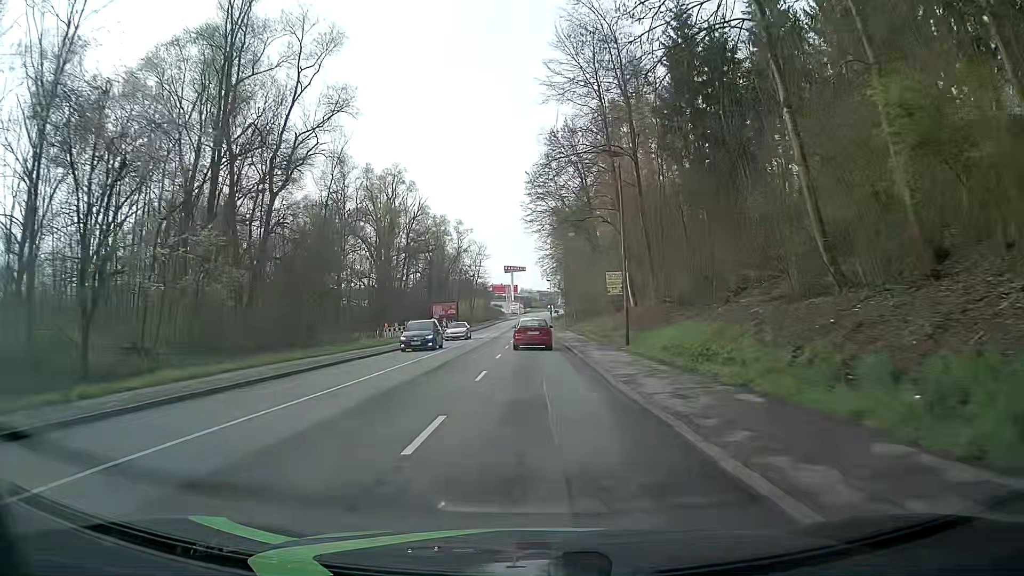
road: tertiary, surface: asphalt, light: Day
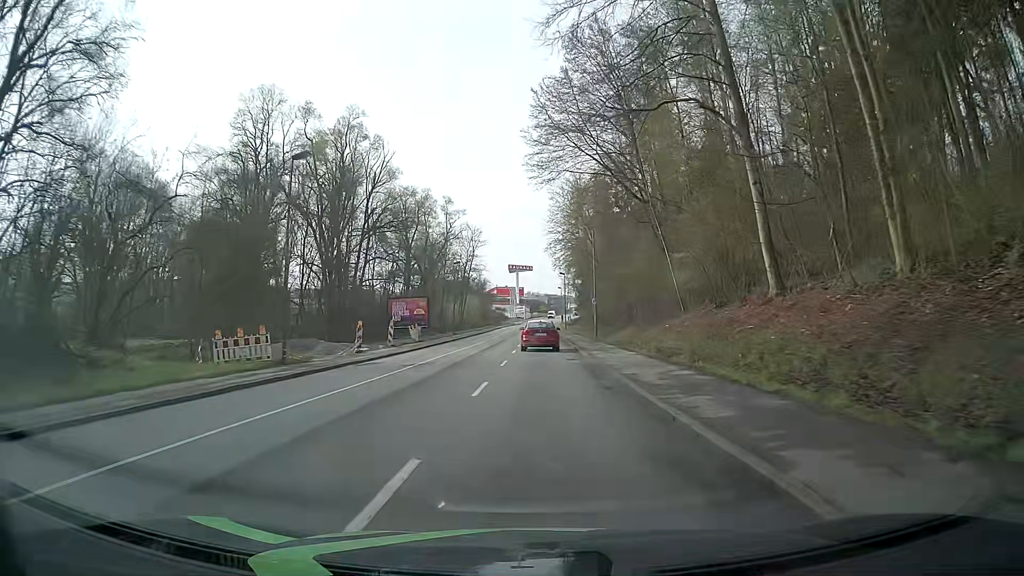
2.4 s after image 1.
(-0.2, +30.4) m; 0°
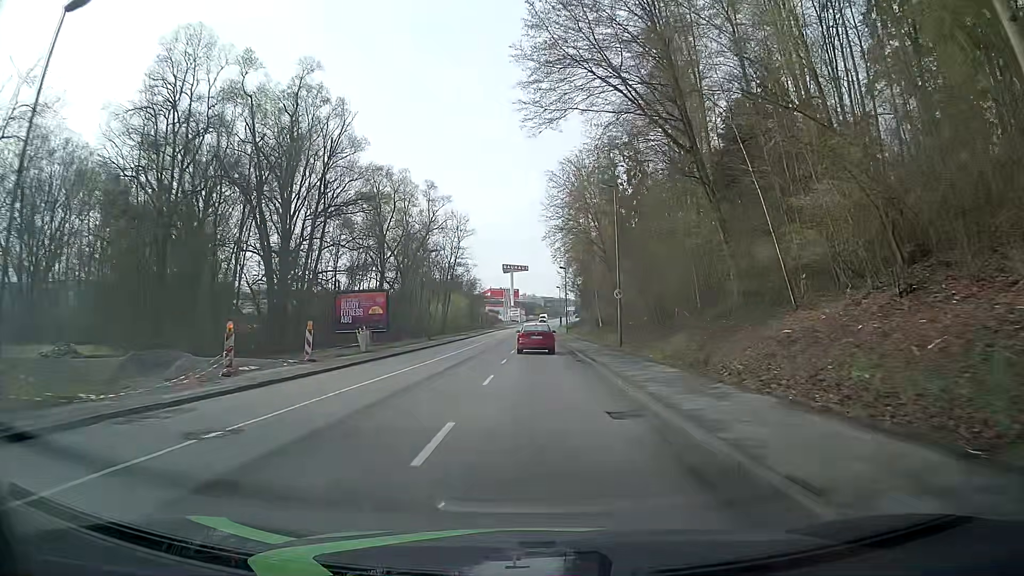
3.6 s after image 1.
(0.0, +15.2) m; 0°
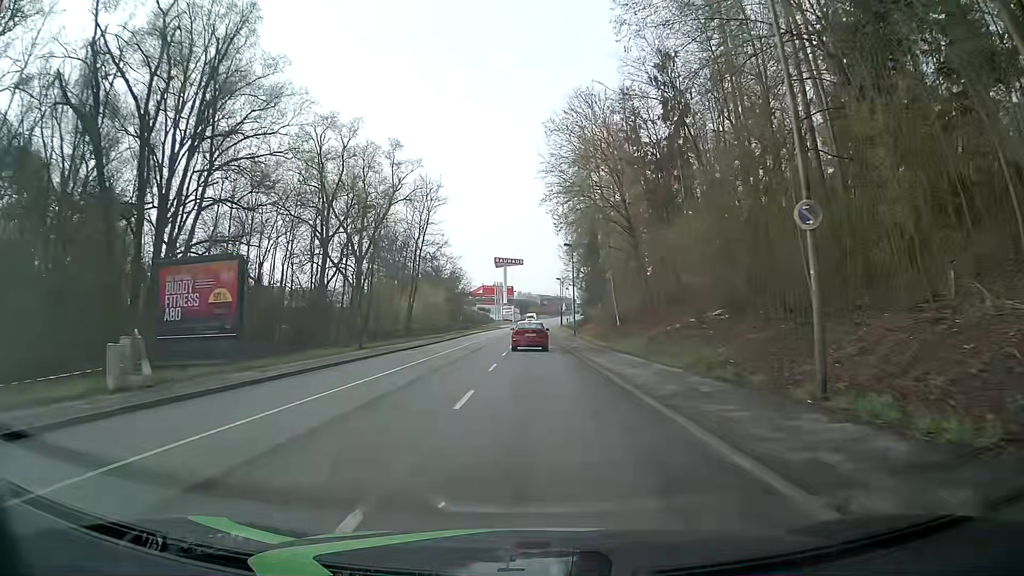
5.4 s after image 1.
(+0.3, +22.8) m; +1°
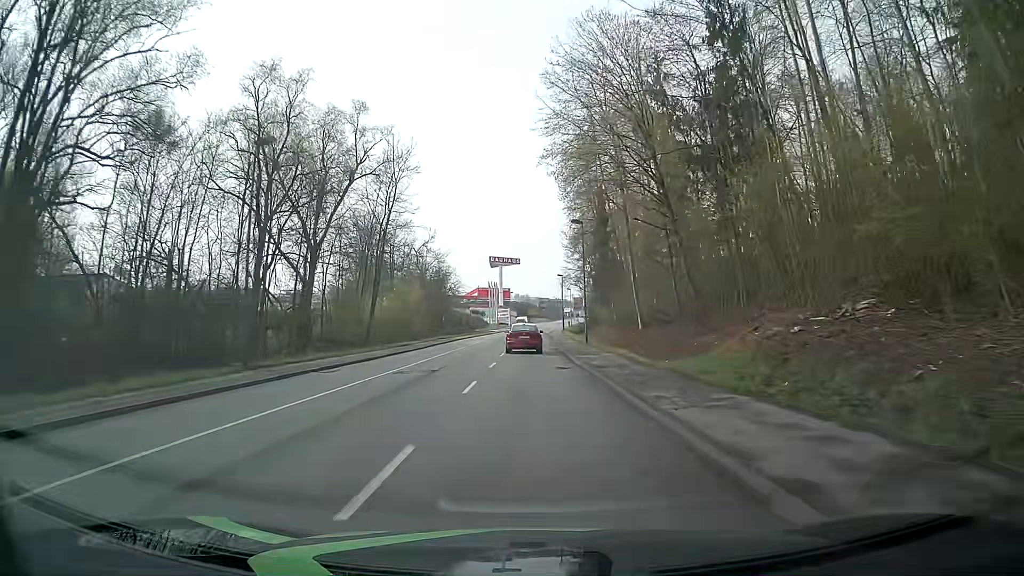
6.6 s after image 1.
(0.0, +15.2) m; 0°
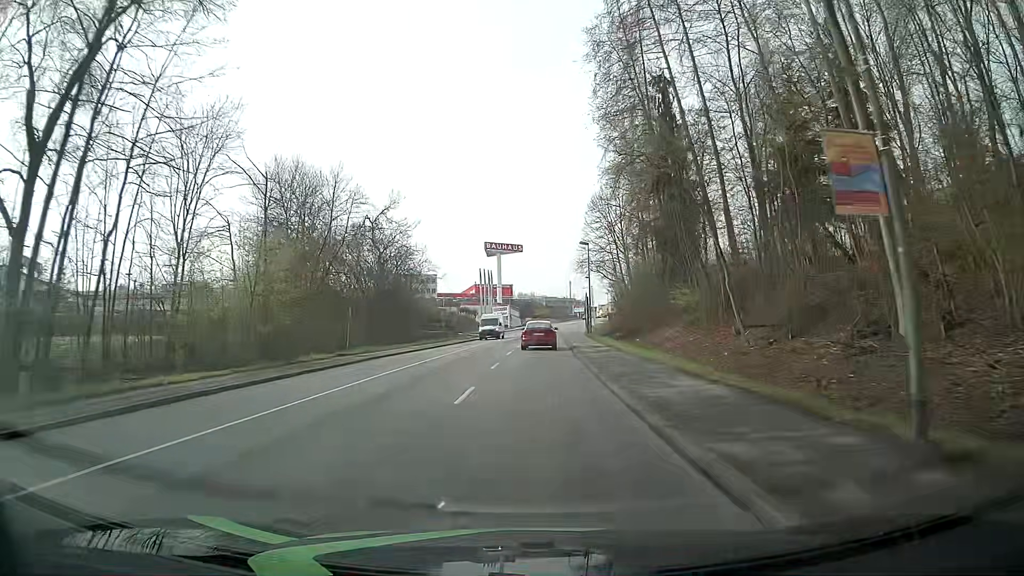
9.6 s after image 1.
(-0.3, +38.0) m; -1°
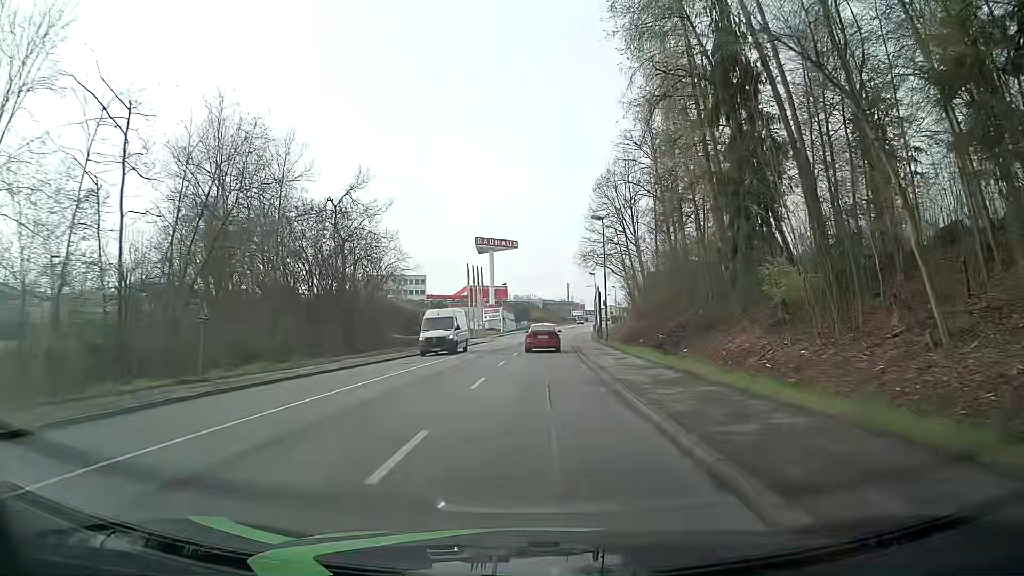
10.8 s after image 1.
(+0.1, +15.2) m; 0°
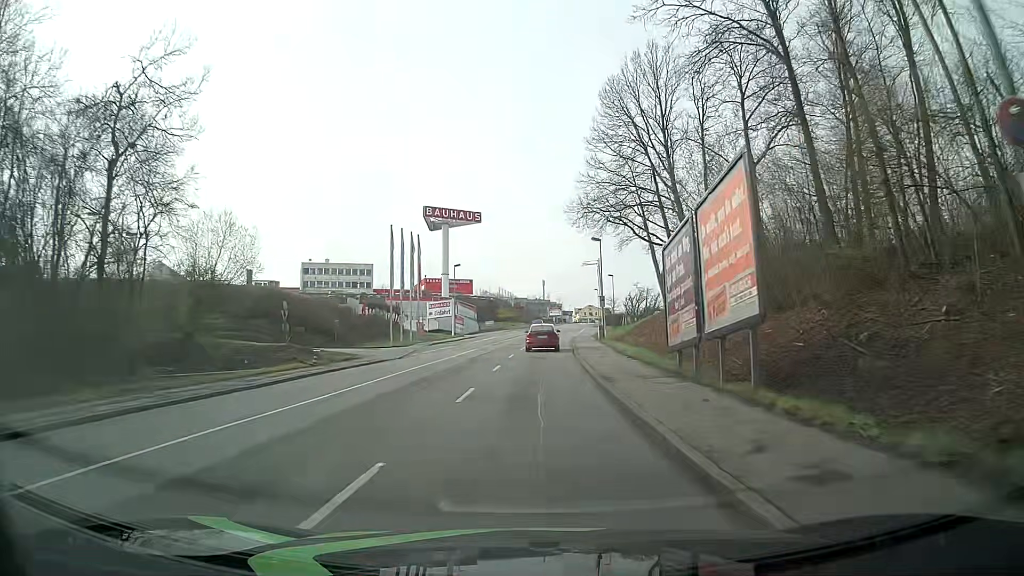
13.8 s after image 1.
(+1.0, +38.0) m; +4°
(0, +10) (0, +20) (0, +30) (0, +40) (0, +50) (+1, +60) (+1, +70) (+2, +80) (+3, +90) (+4, +100) m
